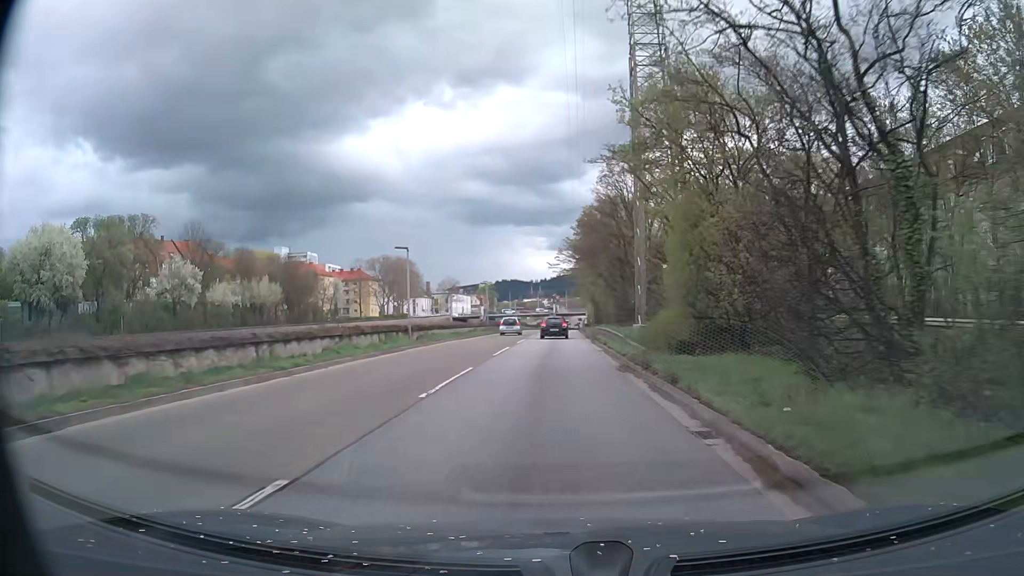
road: trunk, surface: asphalt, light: Day
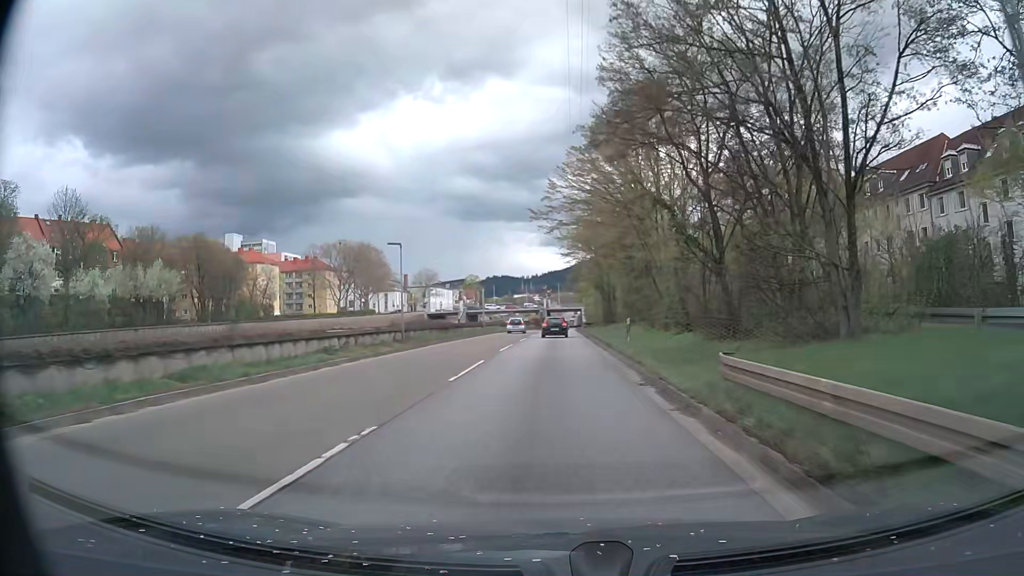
(+0.2, +33.4) m; 0°
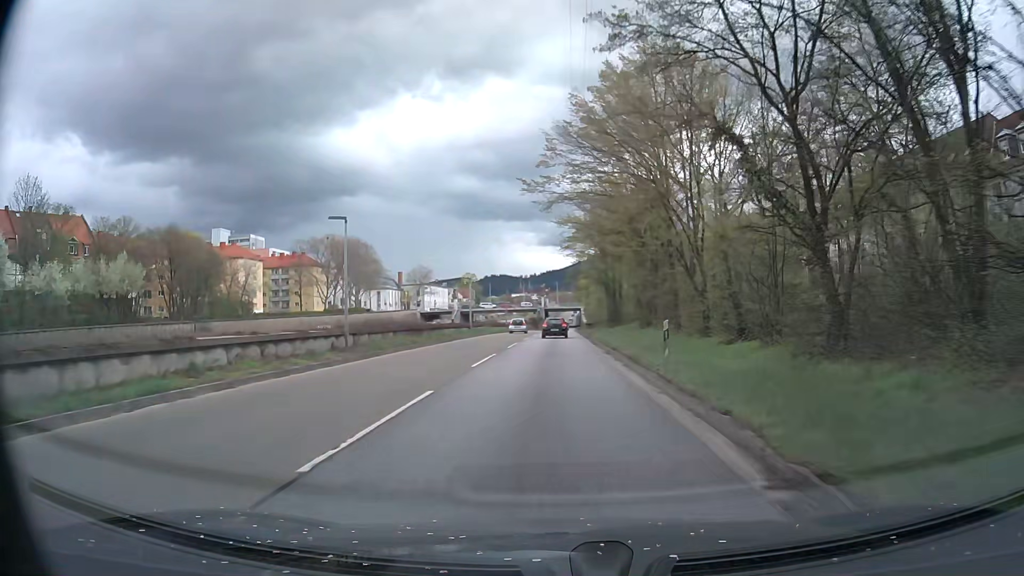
(+0.1, +8.3) m; 0°
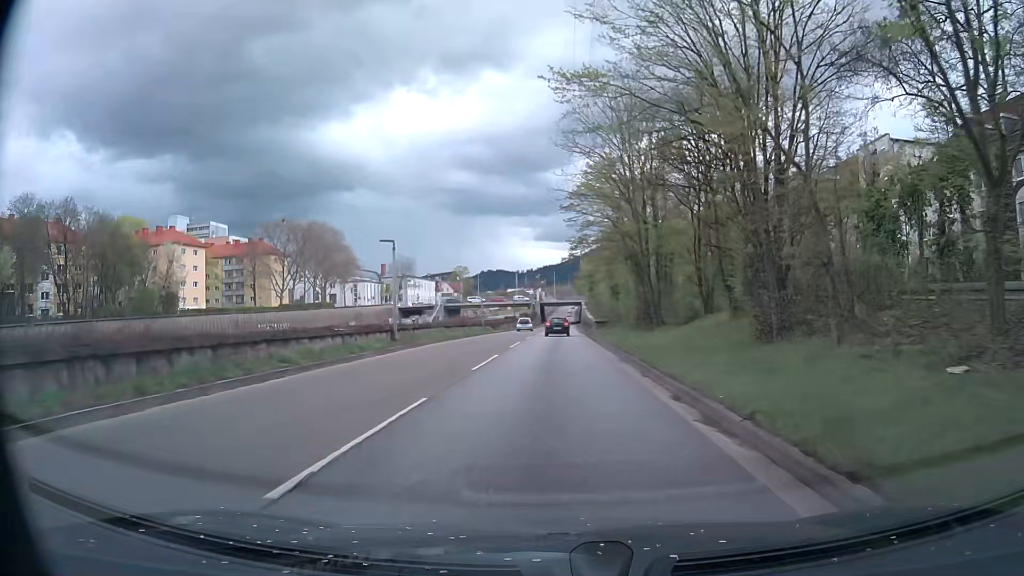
(+0.1, +24.9) m; +1°
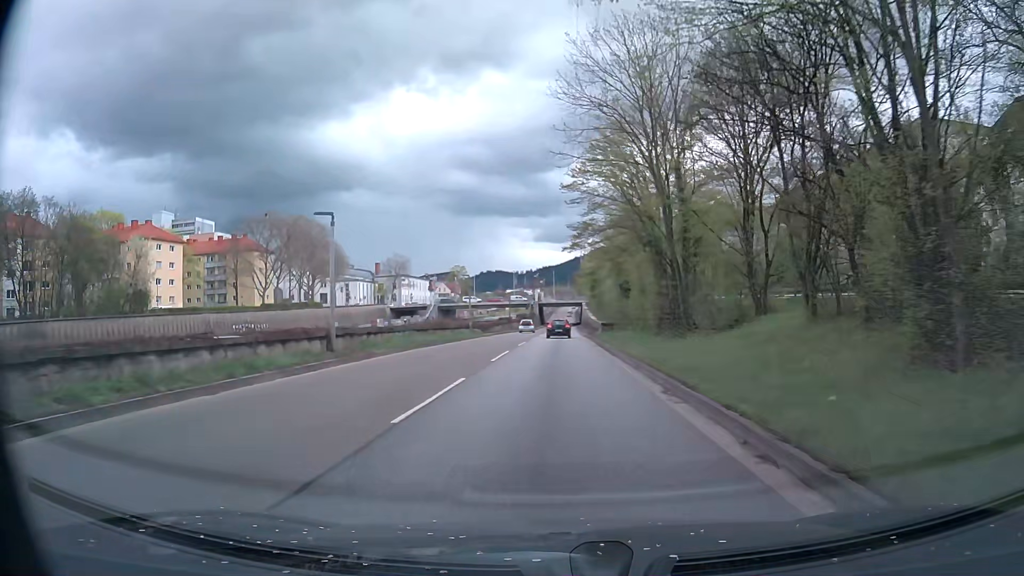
(0.0, +8.3) m; 0°
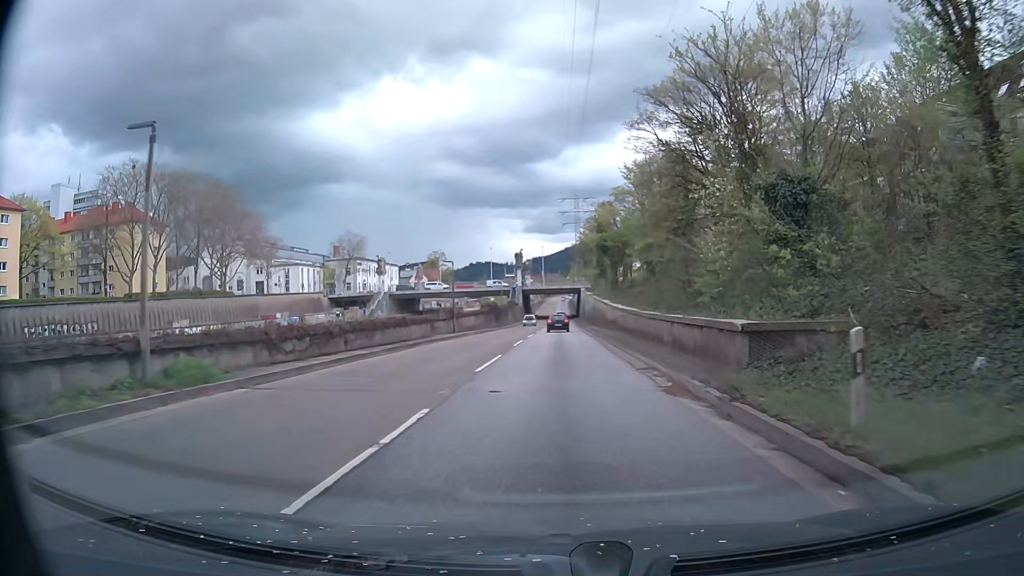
(+0.4, +41.4) m; +1°
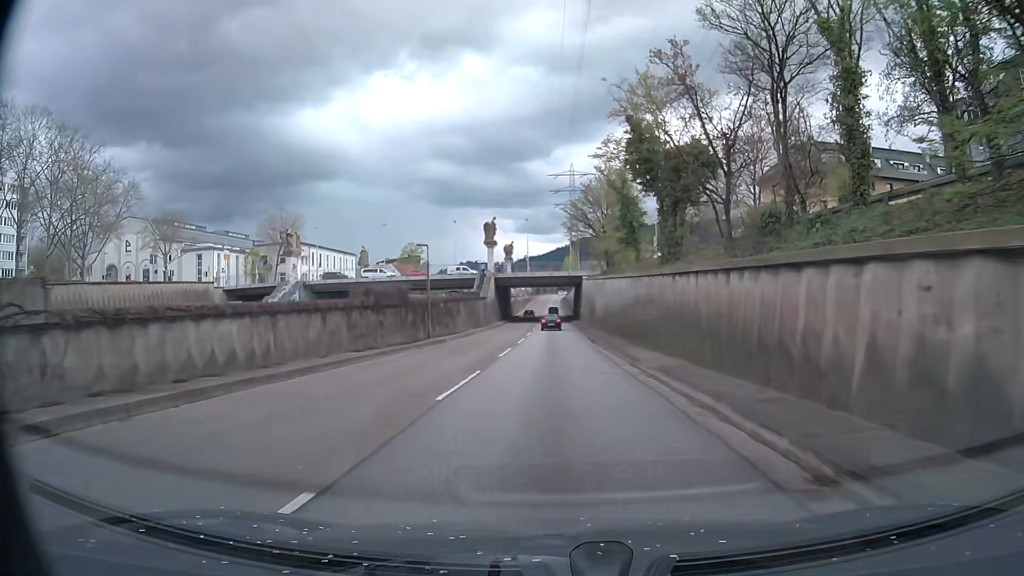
(+0.3, +40.5) m; +1°
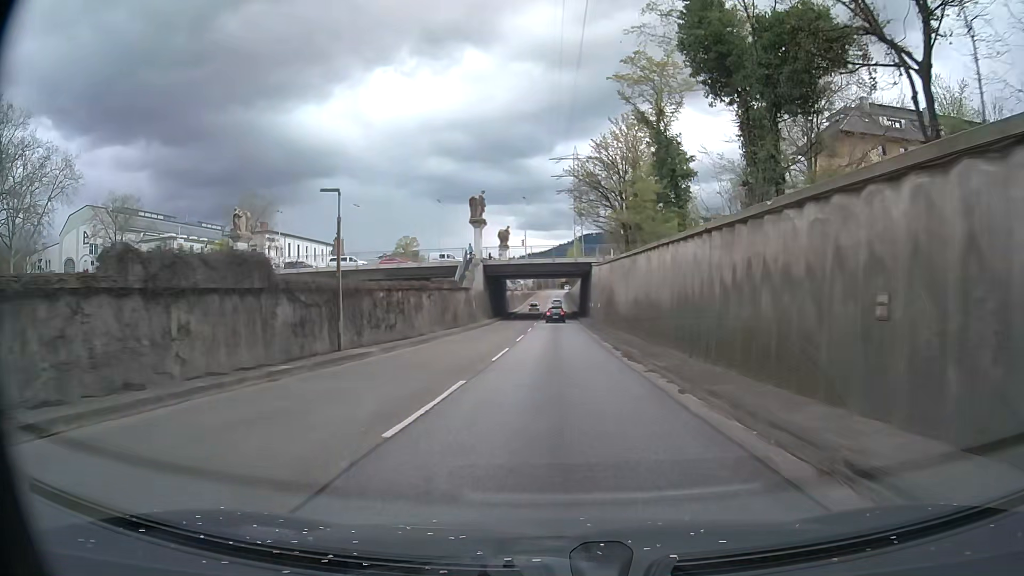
(-0.2, +15.9) m; -1°
(0, +10) (0, +20) (0, +30) (0, +40) (0, +50) (0, +60) (0, +70) (0, +80) (0, +90) (-1, +100) m
